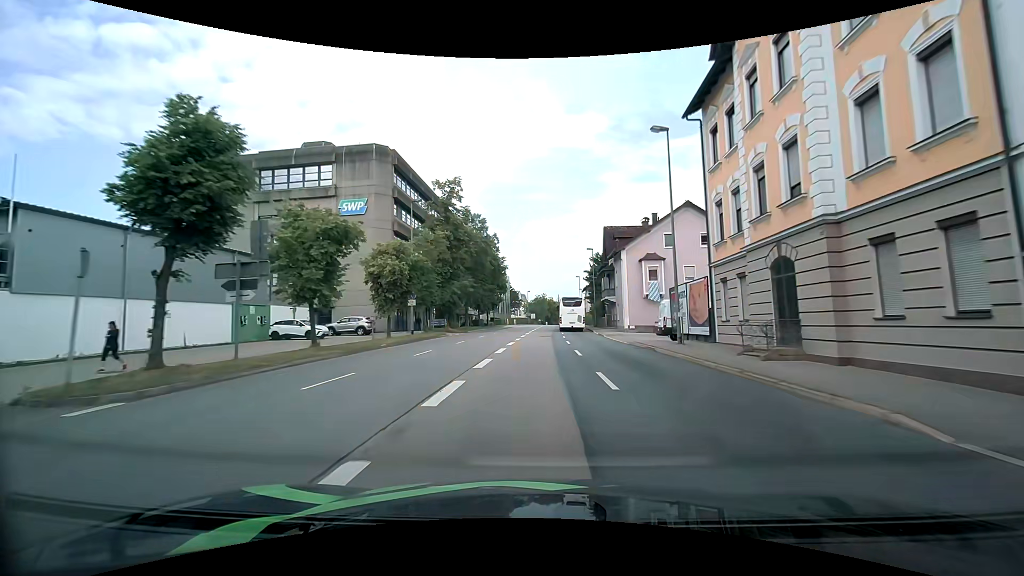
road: primary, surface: asphalt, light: Day
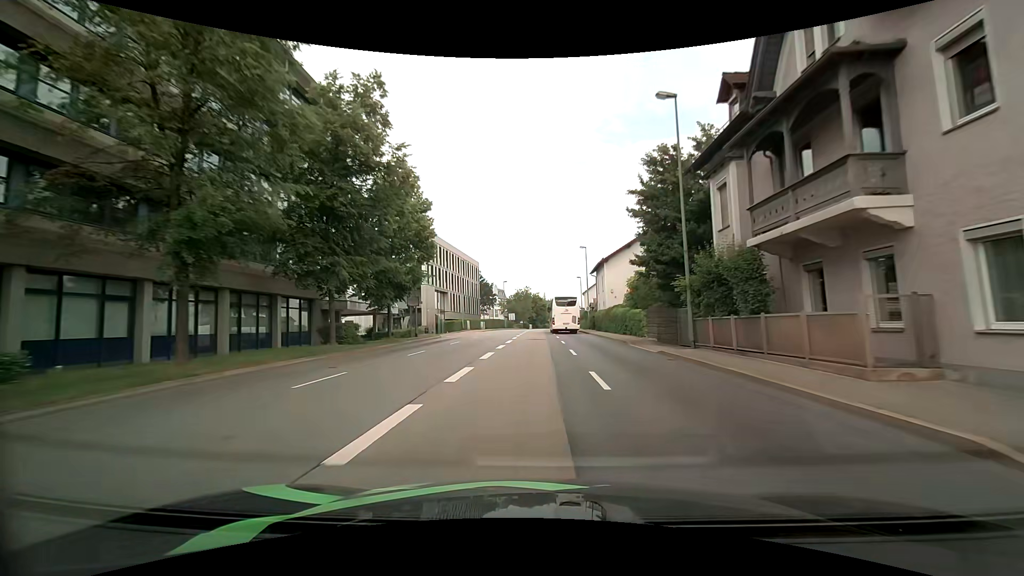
(+1.3, +44.9) m; +2°
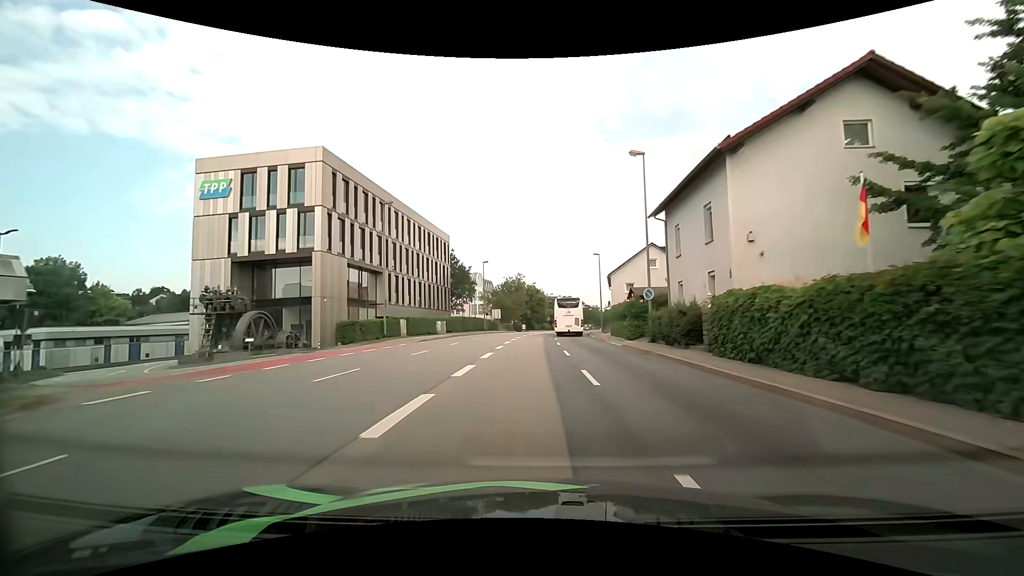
(+0.2, +35.0) m; +1°
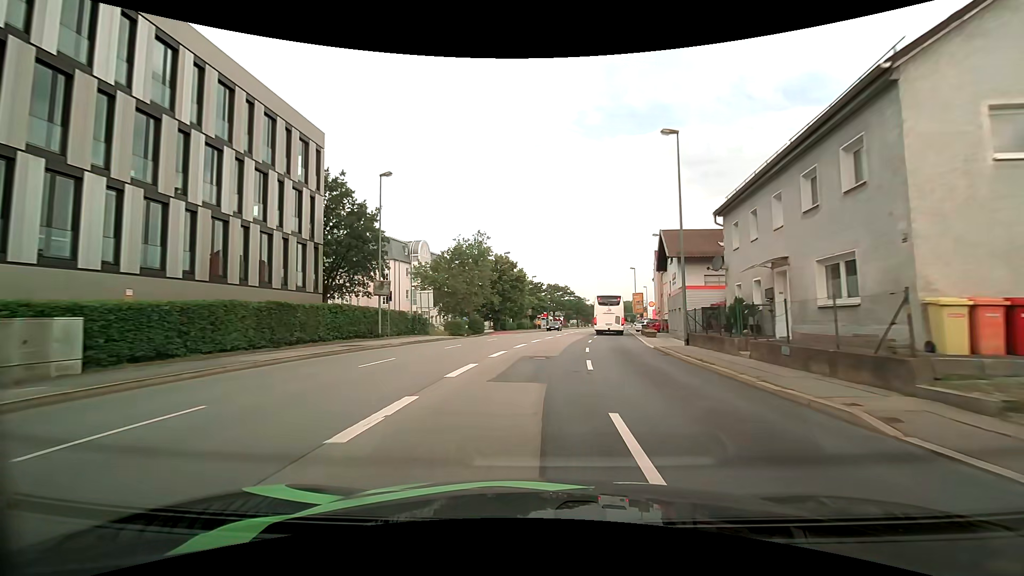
(+0.1, +42.2) m; +2°
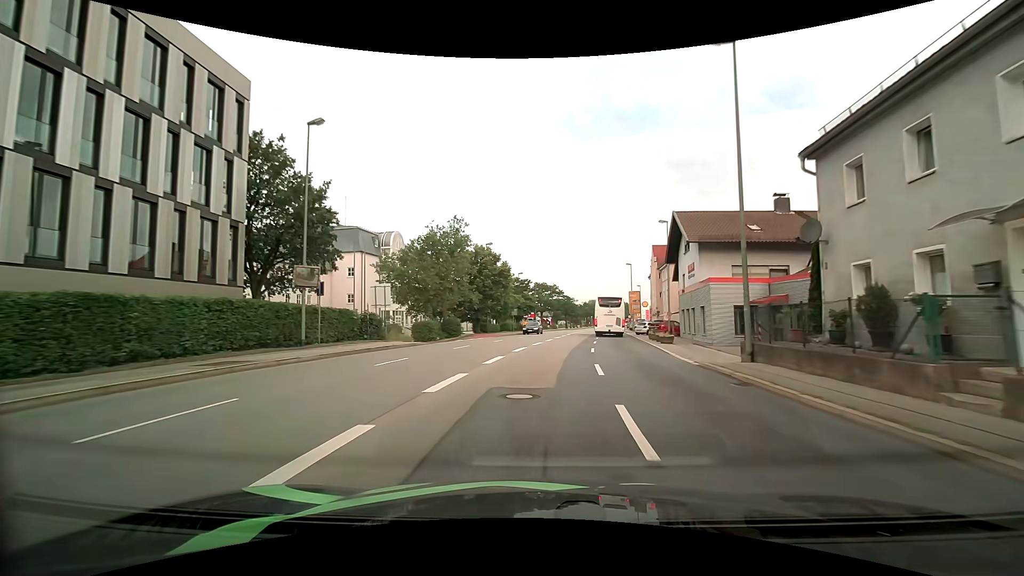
(+0.1, +8.2) m; +1°
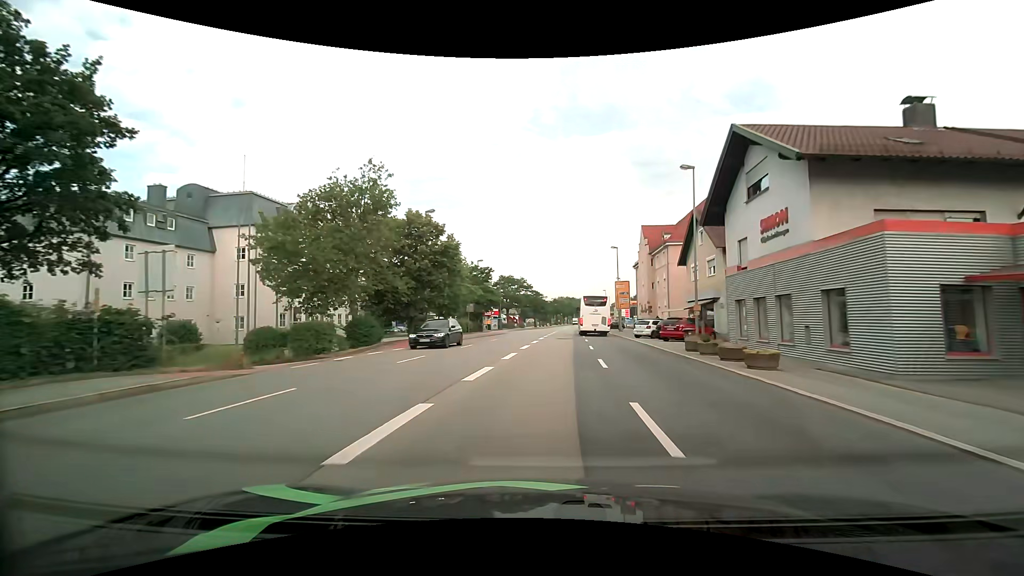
(+0.5, +16.3) m; +4°
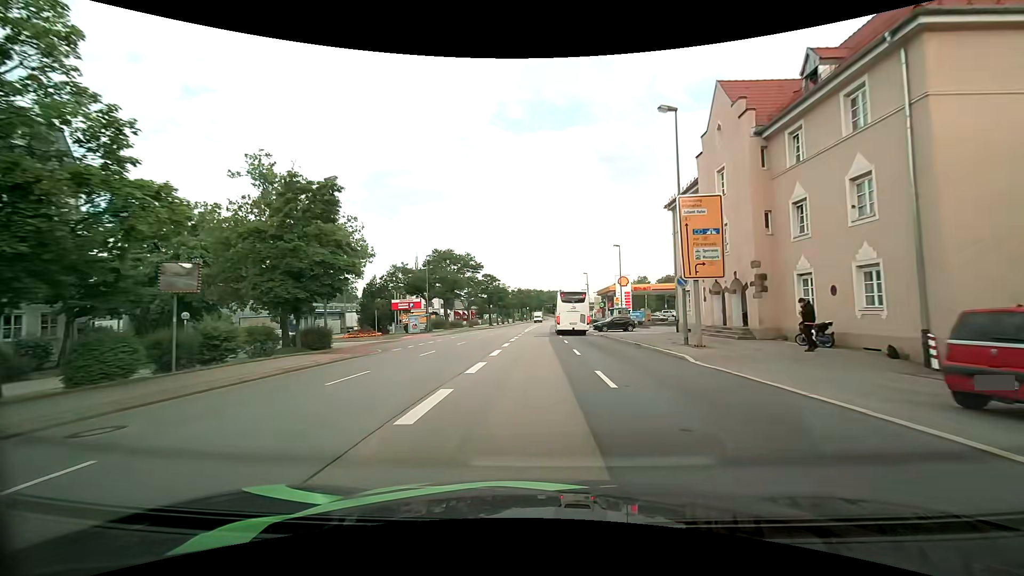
(+2.1, +40.1) m; +4°
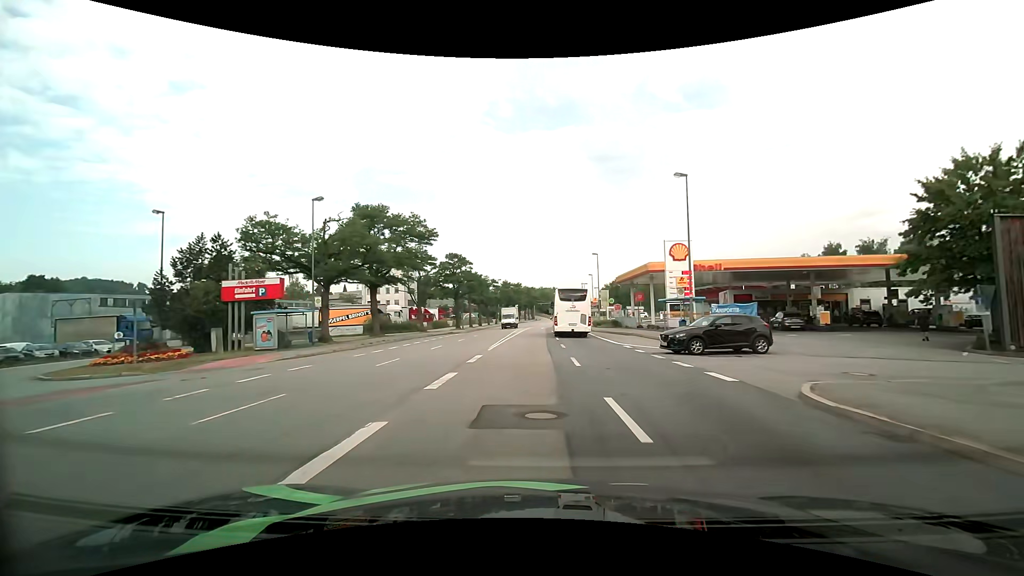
(+0.3, +31.1) m; +1°
(0, +10) (0, +20) (0, +30) (0, +40) (0, +50) (0, +60) (+1, +70) (+1, +80) (+2, +90) (+3, +100) m
